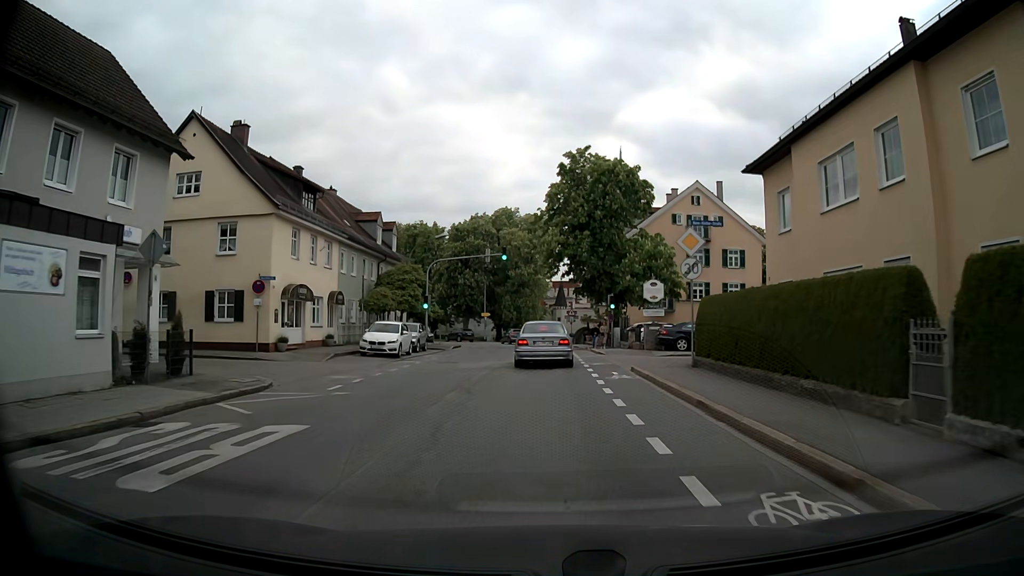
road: secondary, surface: asphalt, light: Day
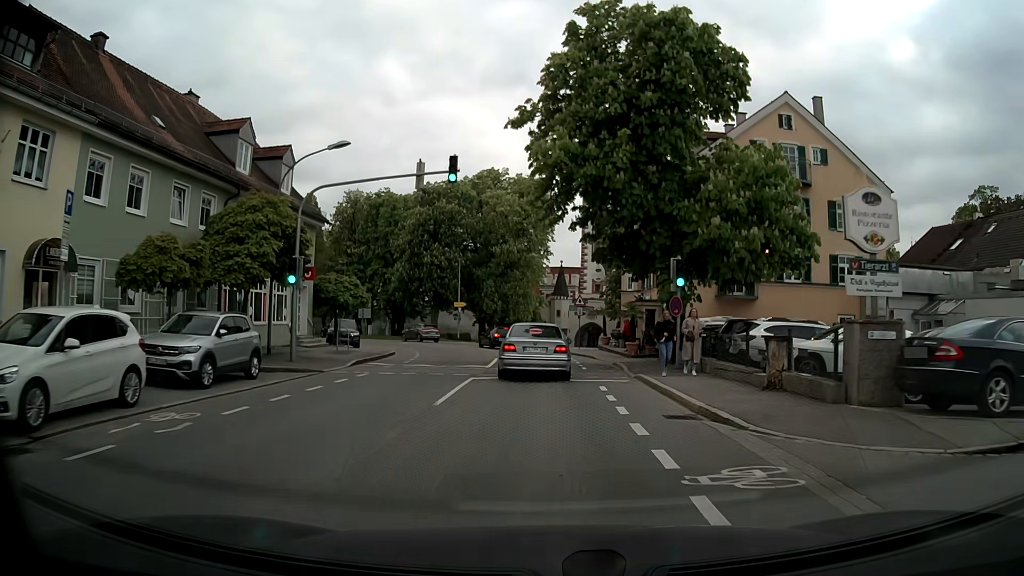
(+0.2, +22.8) m; 0°
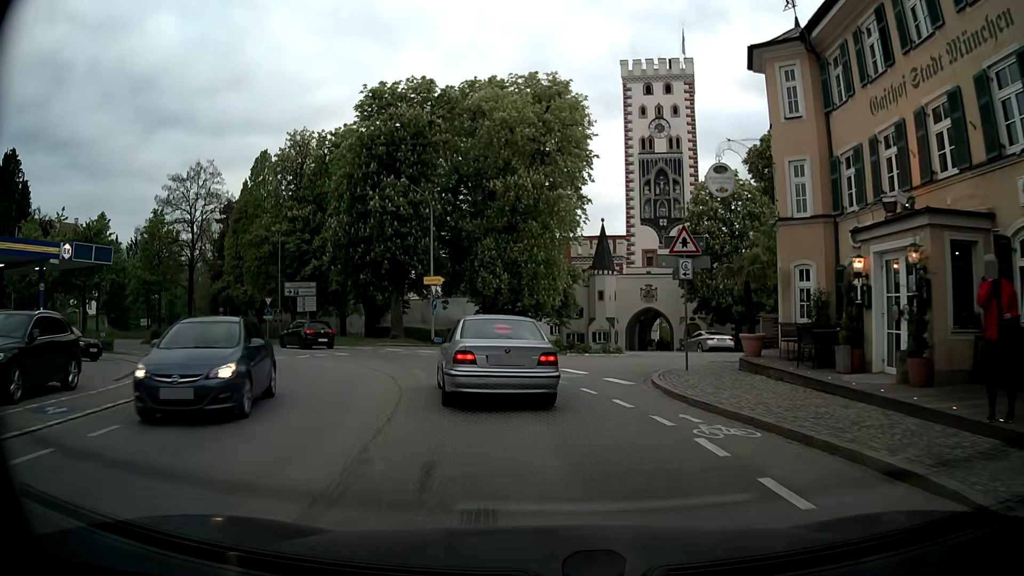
(-0.4, +27.8) m; -2°
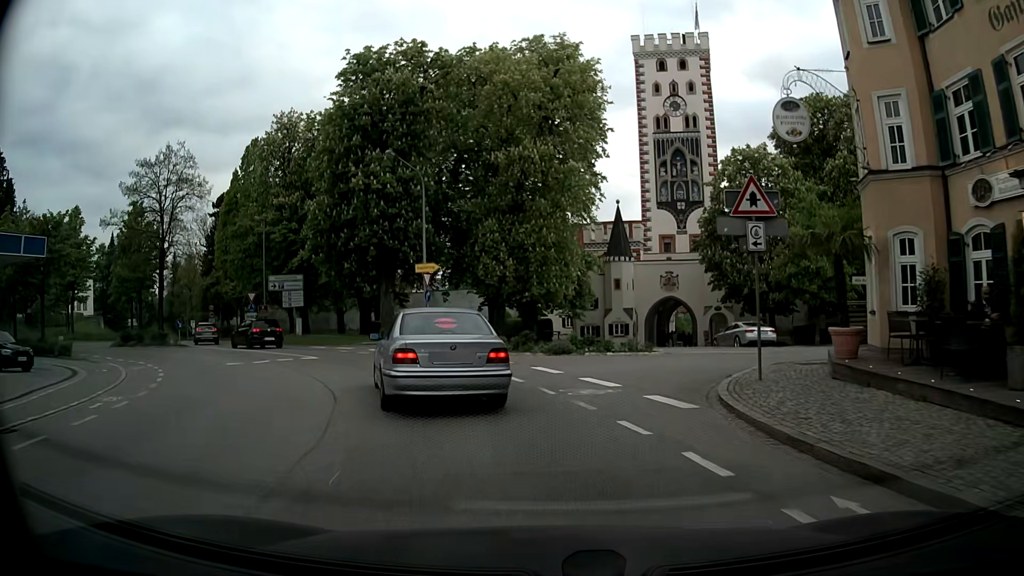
(-0.1, +5.1) m; -1°
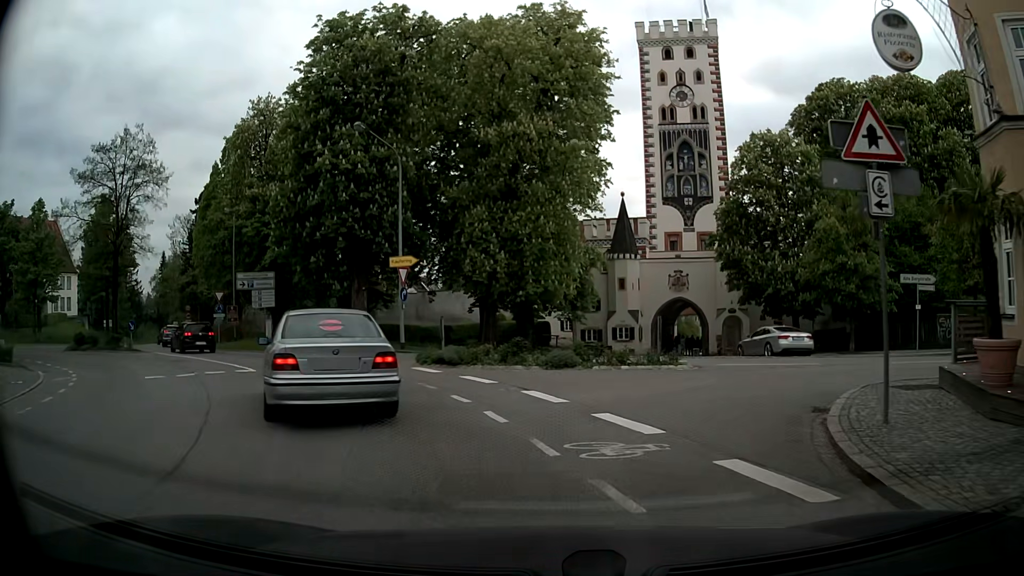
(0.0, +4.8) m; 0°
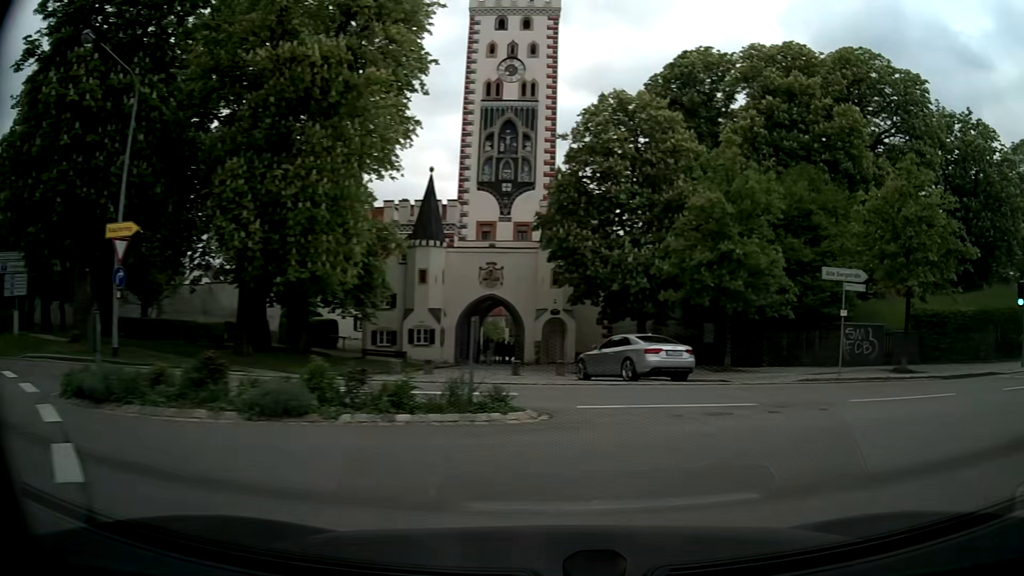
(+0.7, +8.3) m; +17°
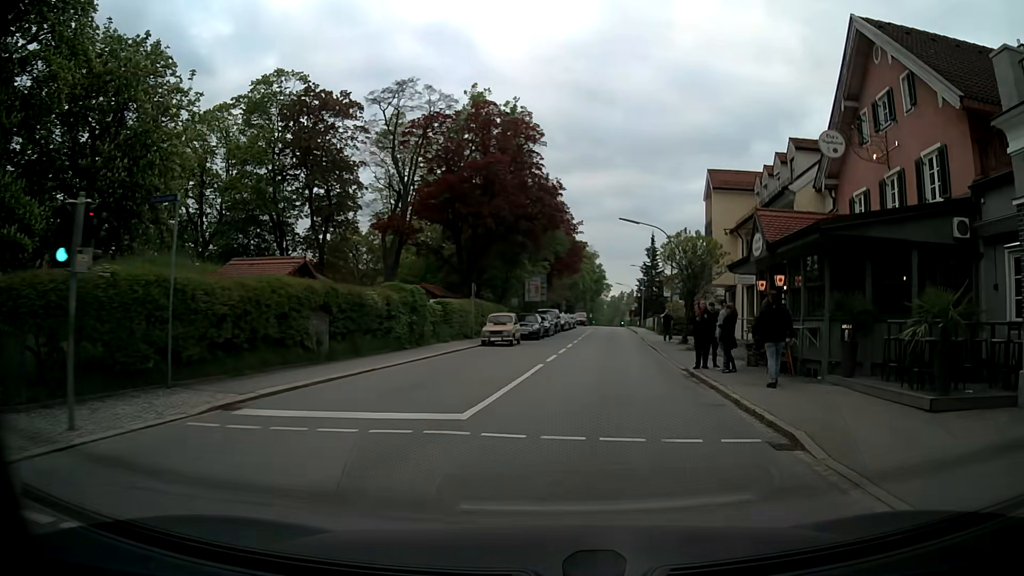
(+10.5, +12.0) m; +70°
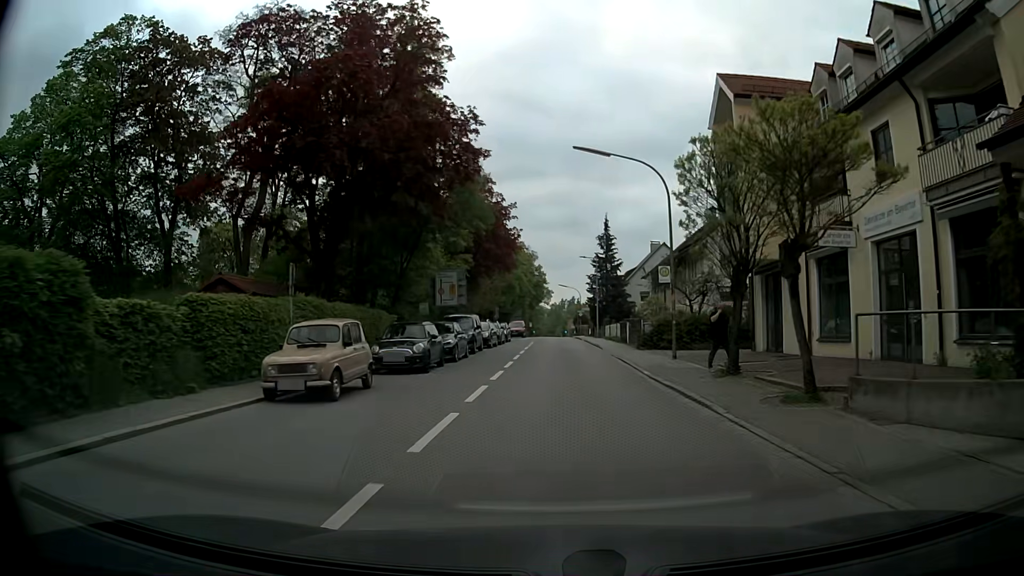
(+1.1, +18.7) m; +5°
(0, +10) (0, +20) (0, +30) (+1, +40) (+1, +50) (+1, +60) (+1, +70) (+1, +80) (+1, +90) (+1, +100) m
